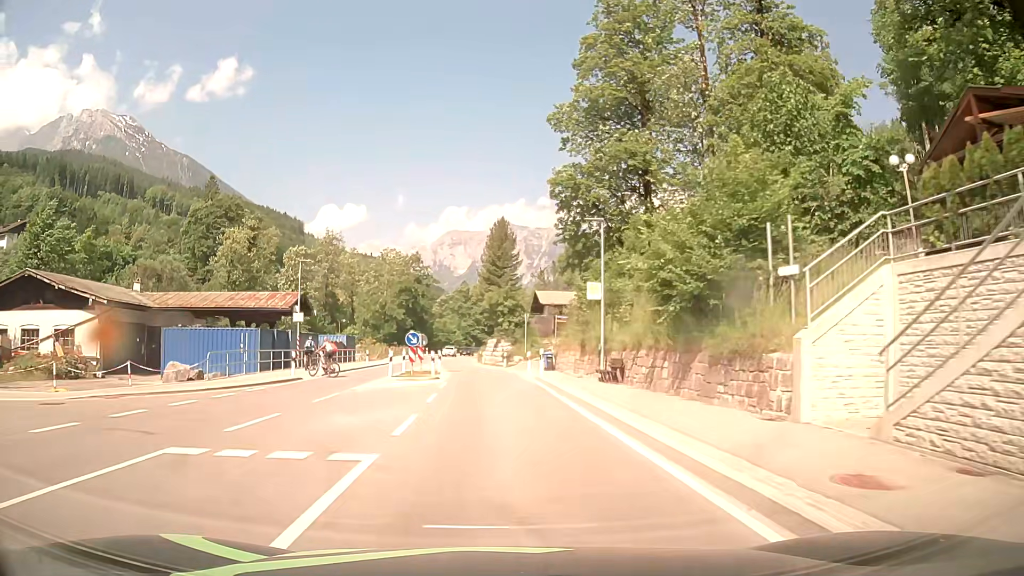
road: primary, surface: asphalt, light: Day
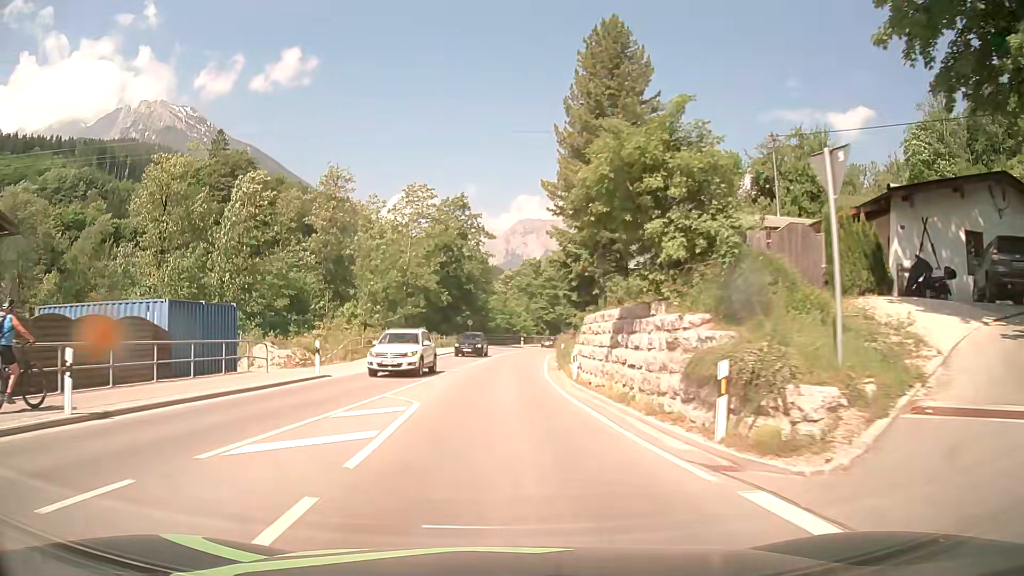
(-1.5, +39.5) m; -6°
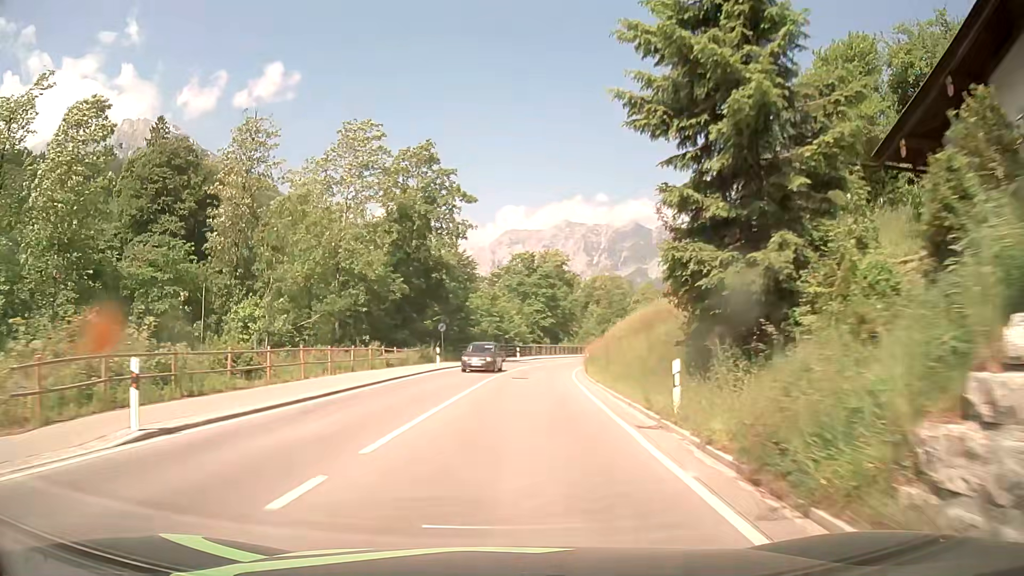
(-0.1, +25.0) m; +1°
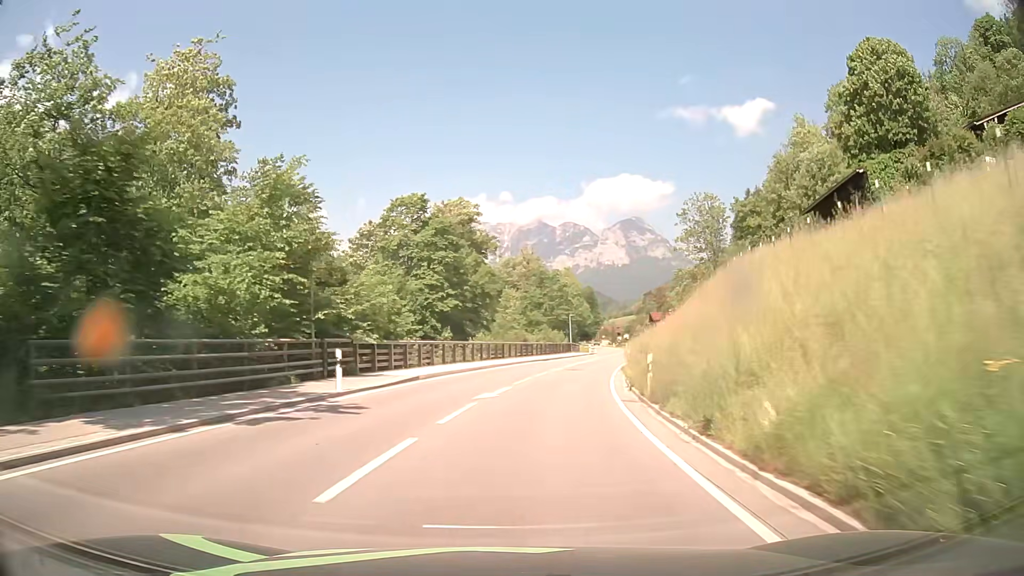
(+2.6, +45.2) m; +8°
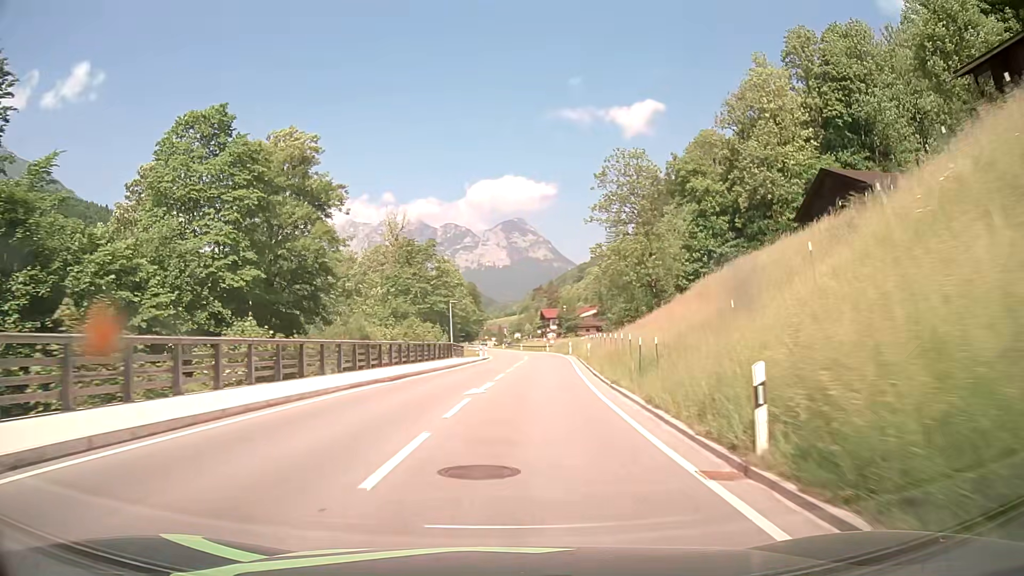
(+2.4, +29.2) m; +10°
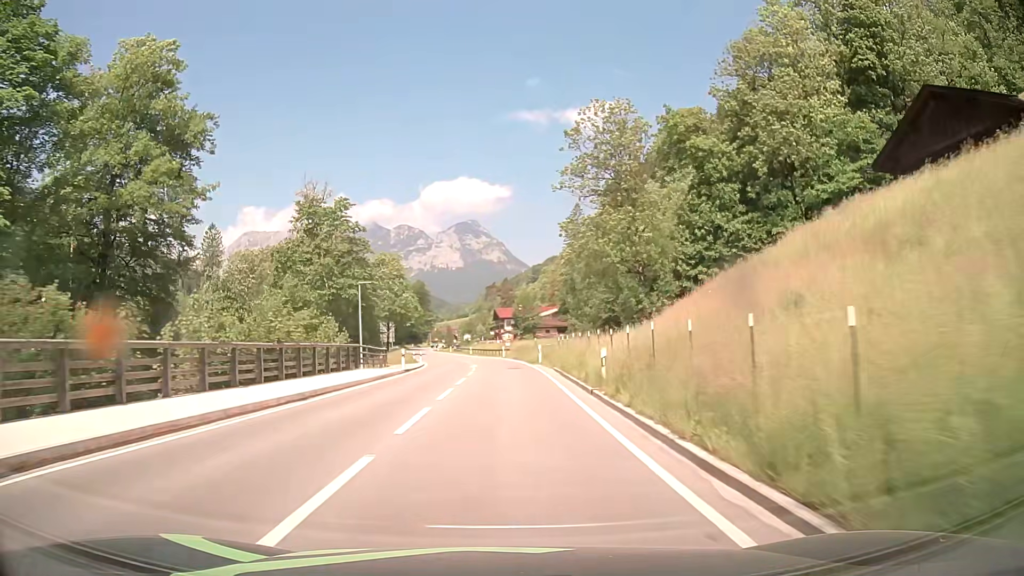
(+0.9, +20.2) m; +4°
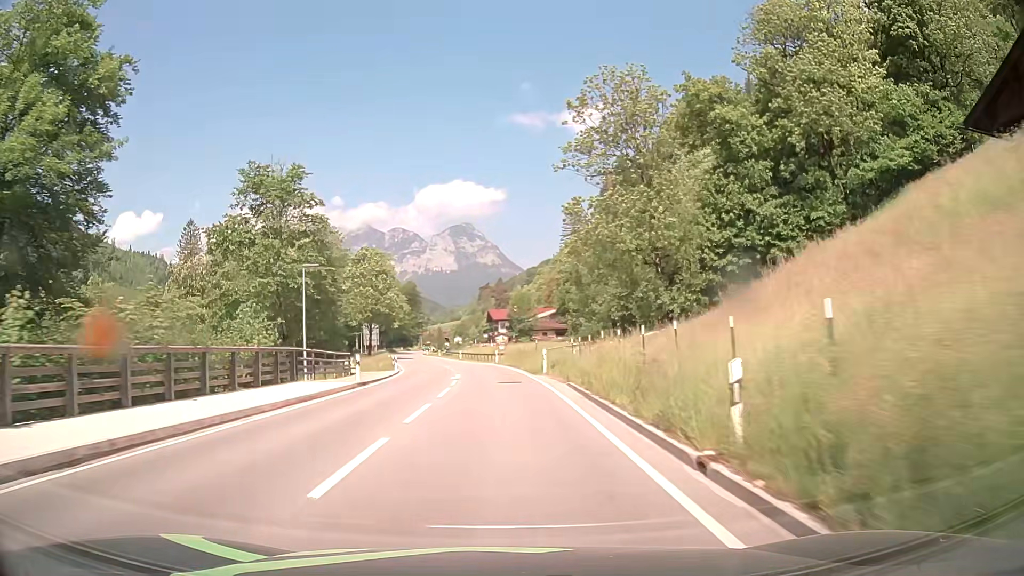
(0.0, +10.2) m; 0°
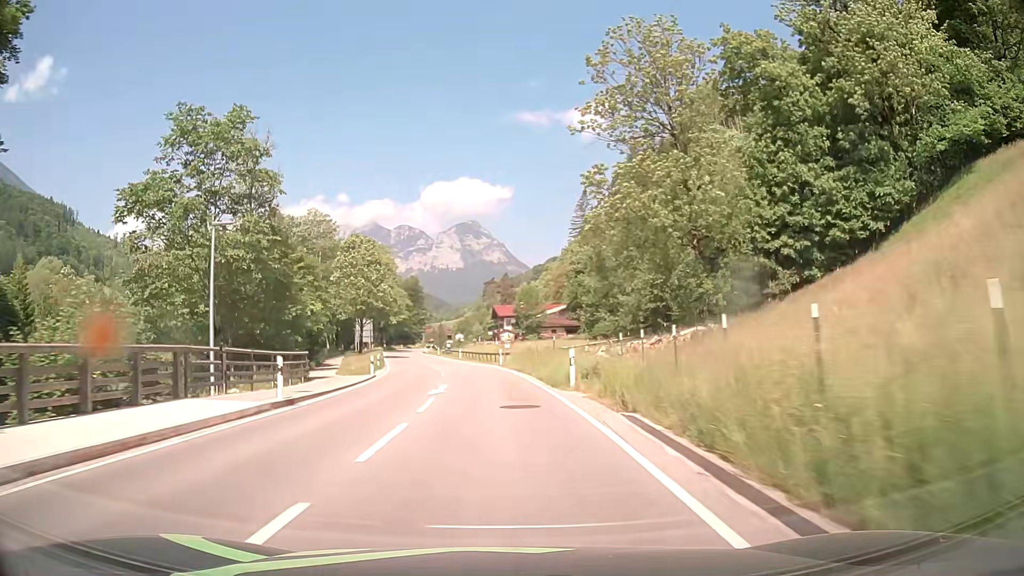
(0.0, +10.2) m; 0°
(0, +10) (0, +20) (-1, +30) (-2, +40) (-4, +50) (-5, +60) (-7, +70) (-9, +79) (-11, +89) (-12, +99) m
